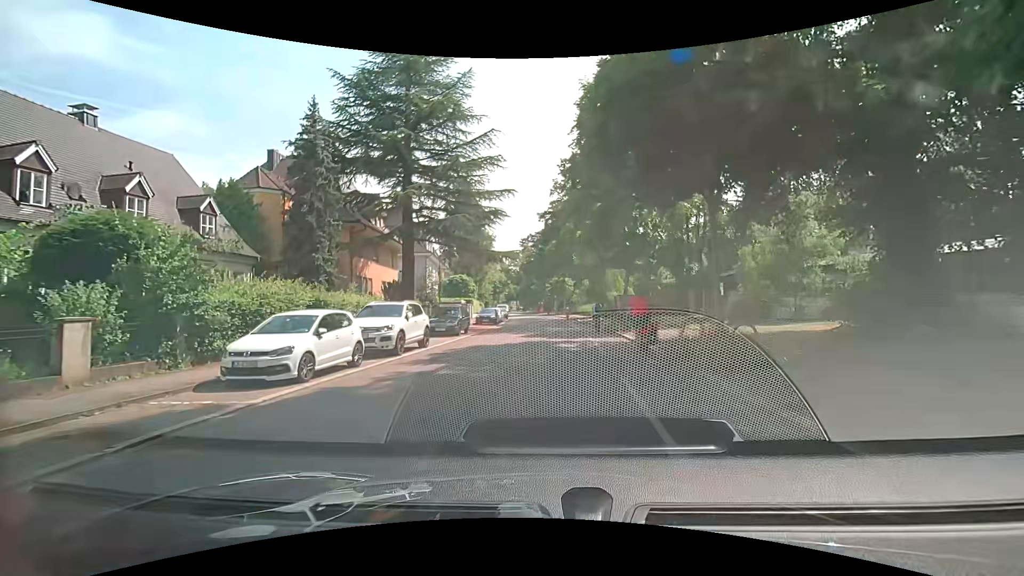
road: unclassified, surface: asphalt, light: Day
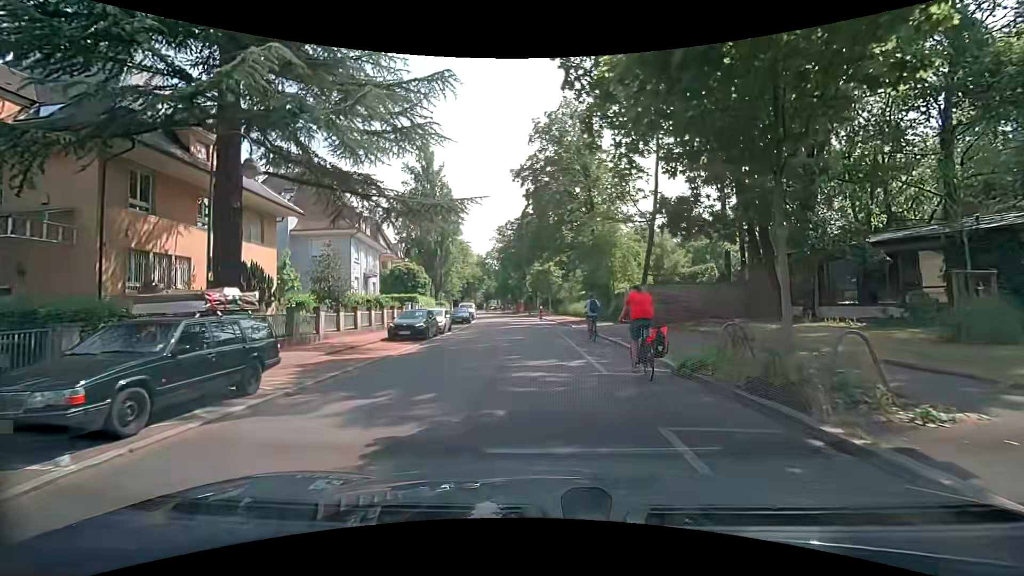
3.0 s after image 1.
(+0.4, +19.7) m; +2°
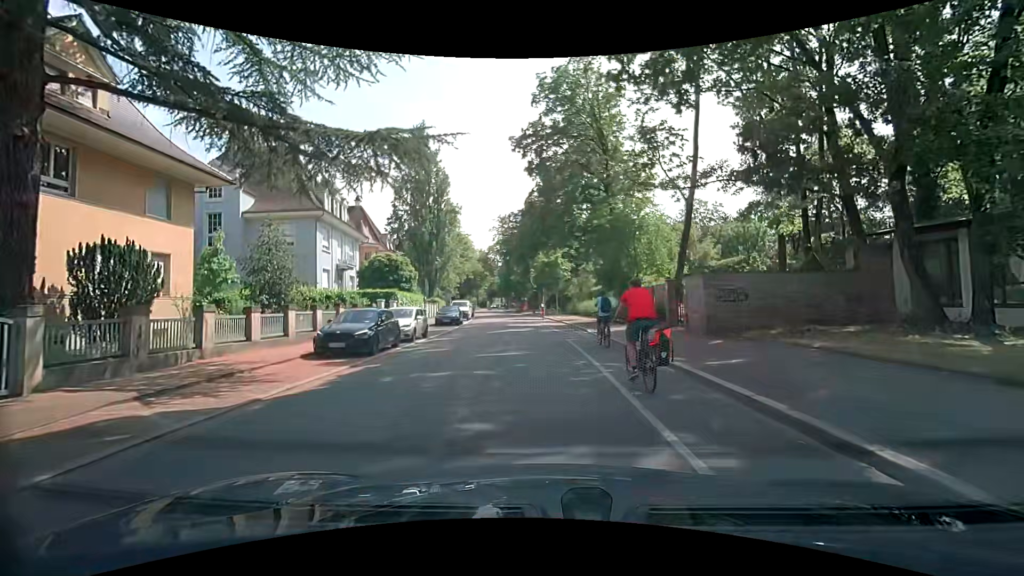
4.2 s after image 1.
(-0.3, +7.8) m; -2°
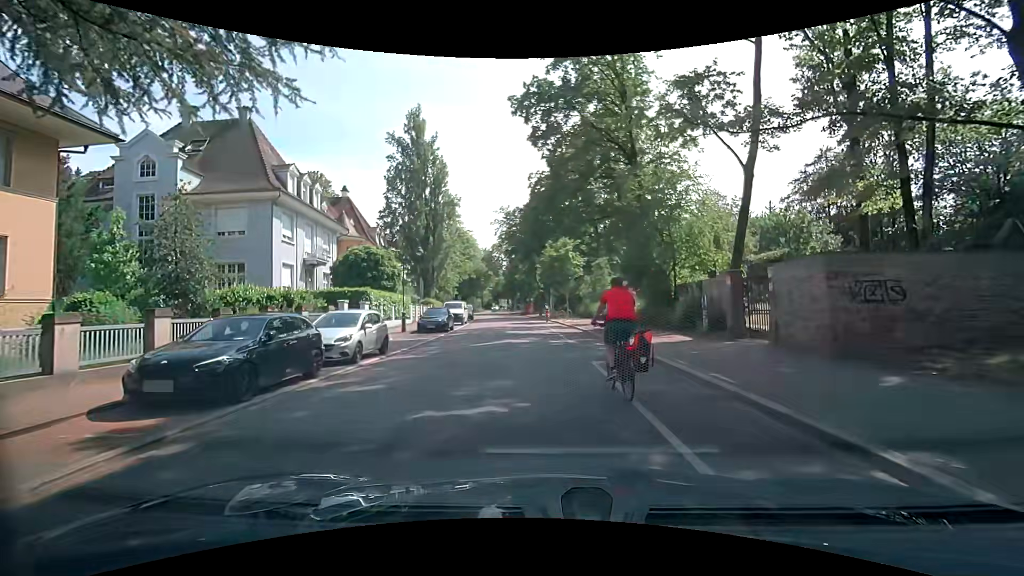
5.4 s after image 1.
(-0.1, +7.0) m; -1°
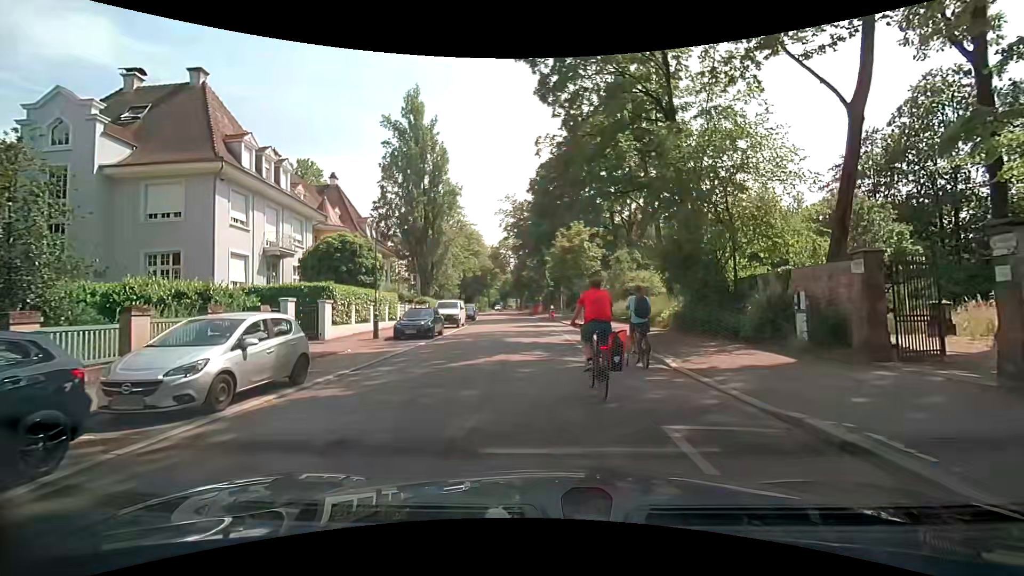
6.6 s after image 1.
(0.0, +6.3) m; -2°
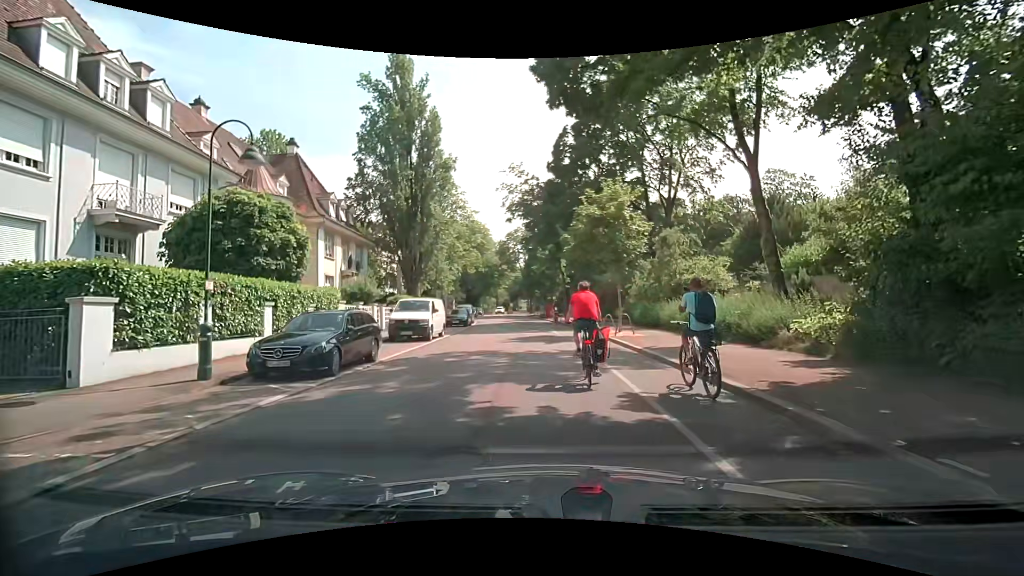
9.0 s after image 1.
(0.0, +12.3) m; +1°
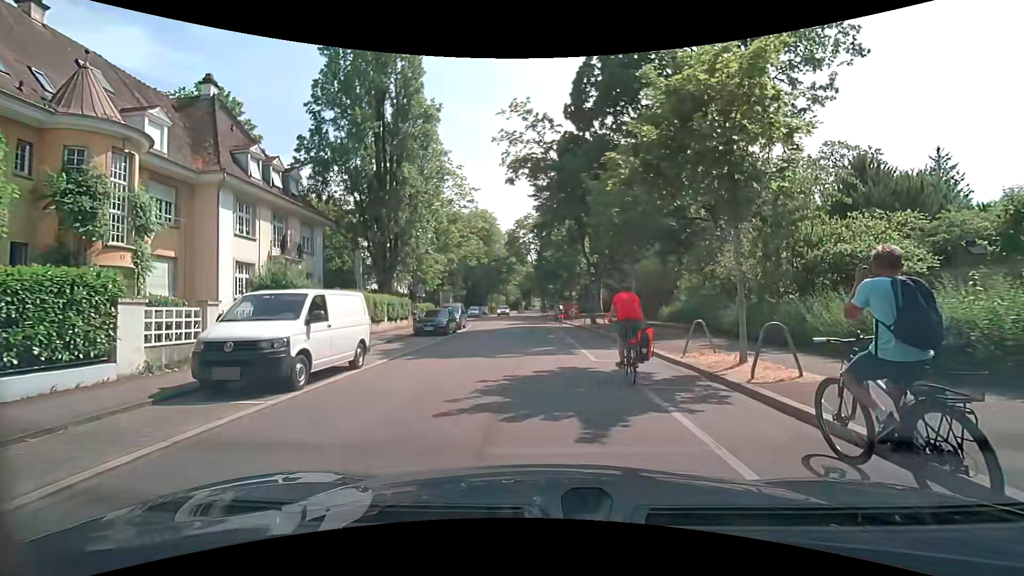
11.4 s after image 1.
(-0.4, +13.0) m; -2°
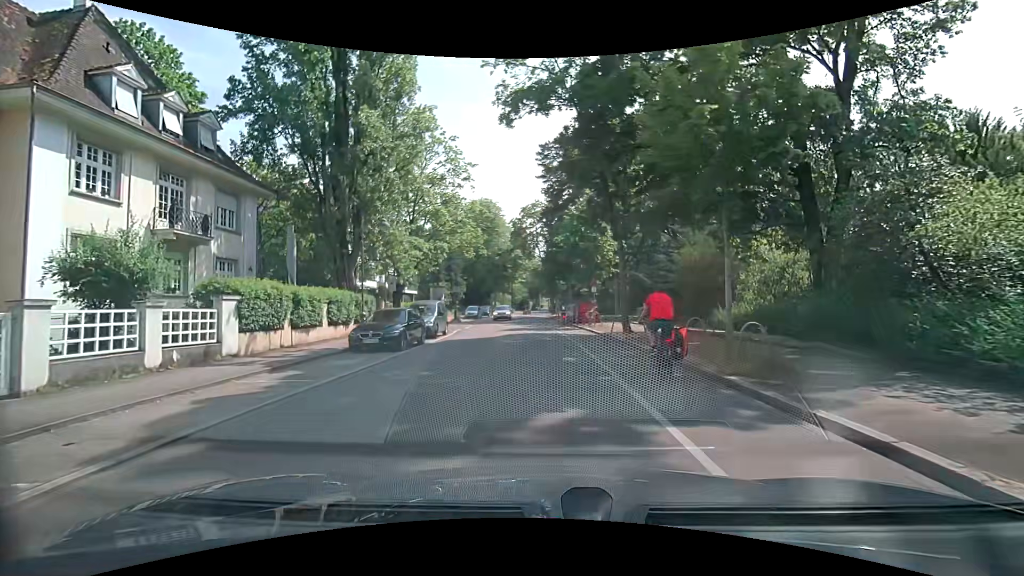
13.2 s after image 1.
(-0.3, +9.8) m; -2°
